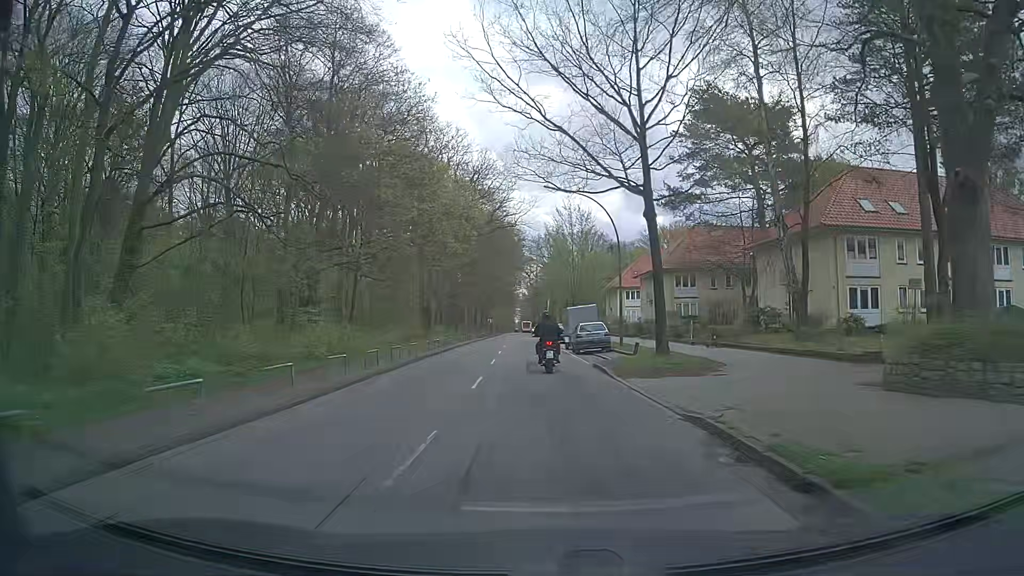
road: tertiary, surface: asphalt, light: Day
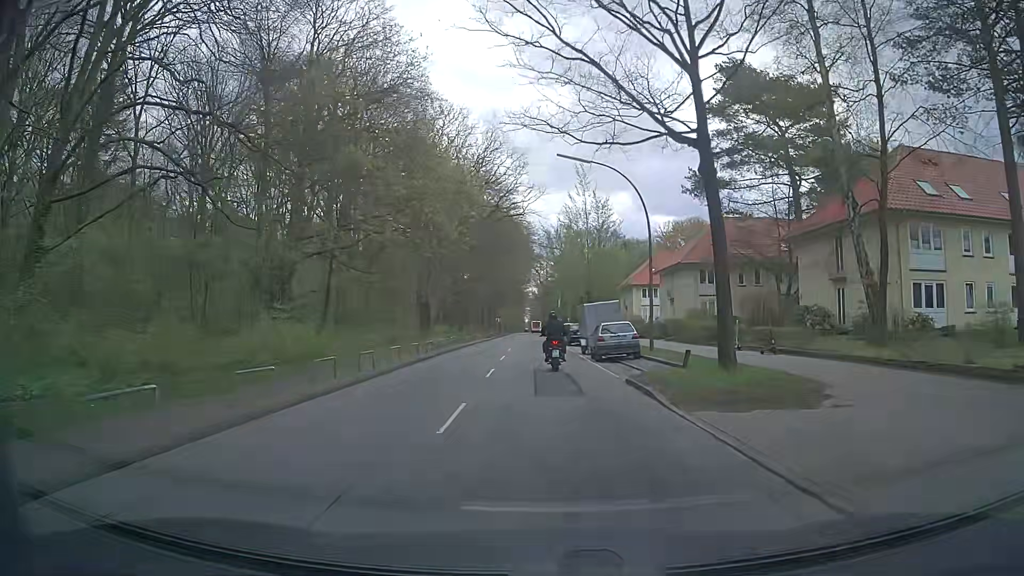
(-0.1, +6.2) m; 0°
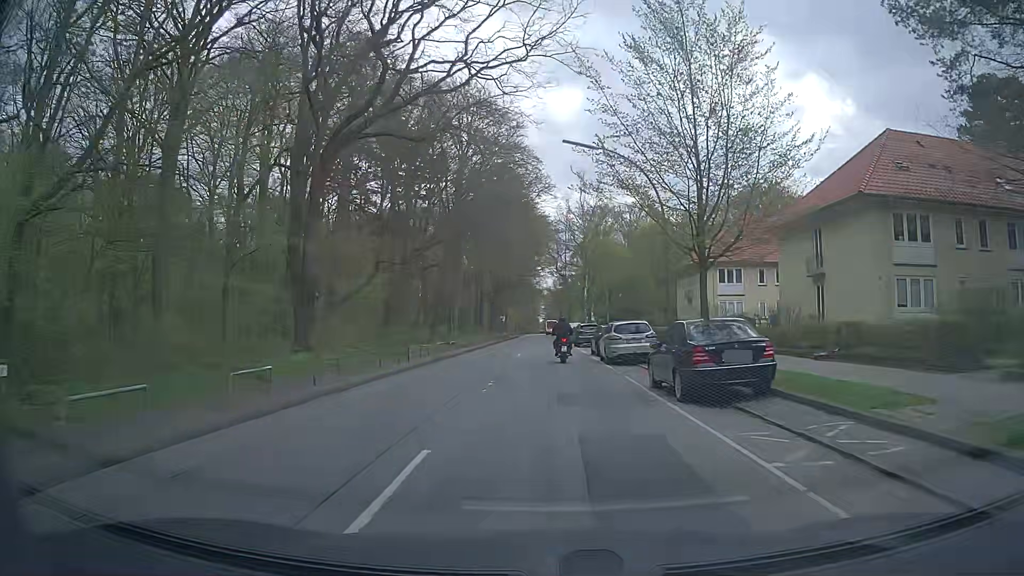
(-0.6, +32.3) m; -1°
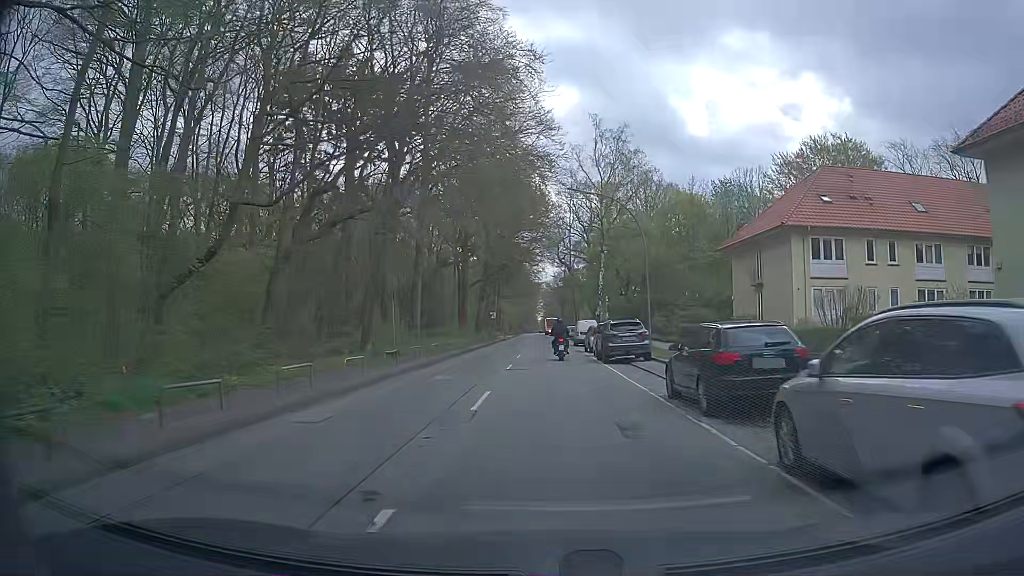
(-0.1, +20.5) m; -1°
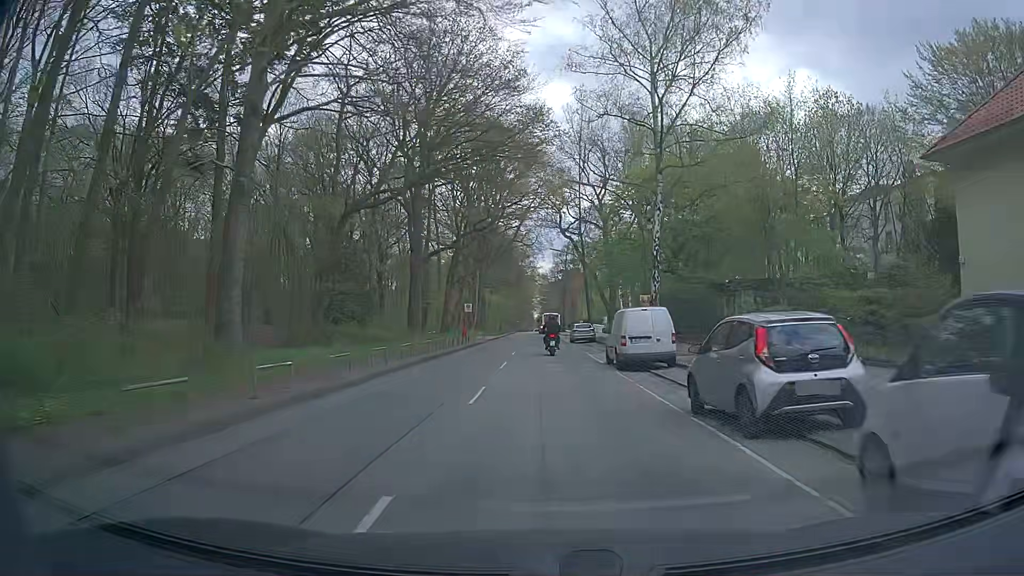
(+0.3, +28.2) m; +1°
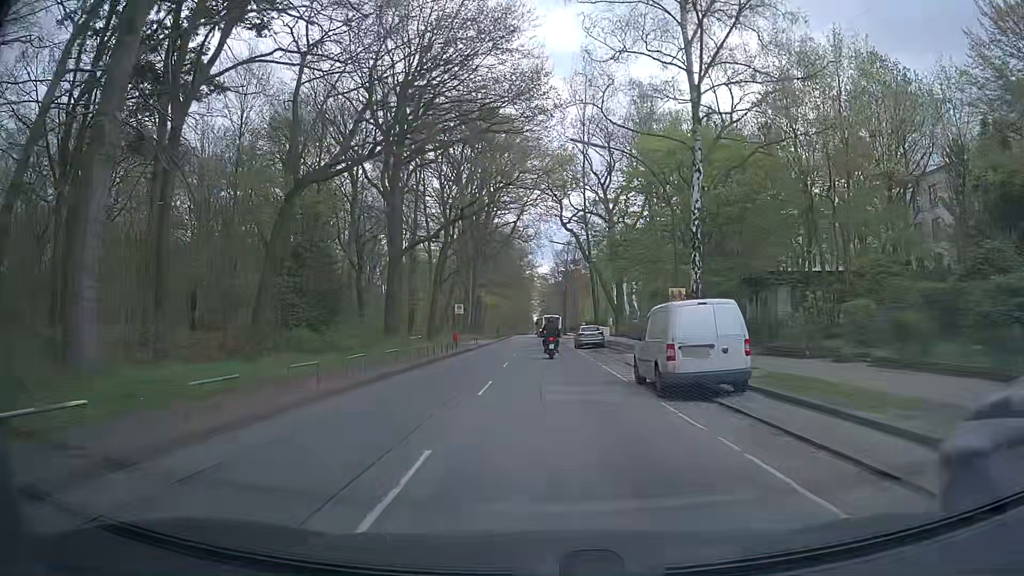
(0.0, +7.2) m; +1°
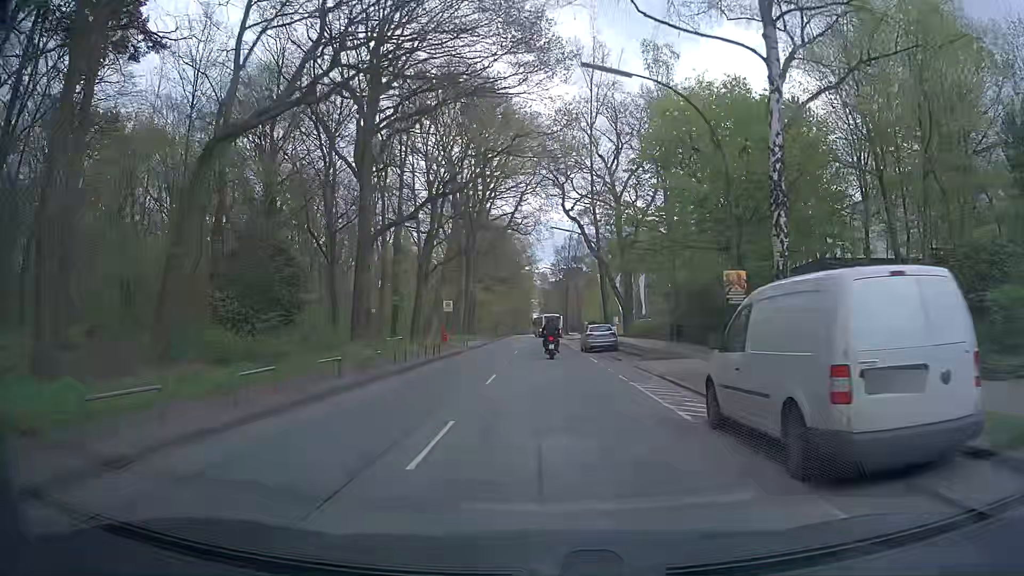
(-0.1, +7.2) m; -1°
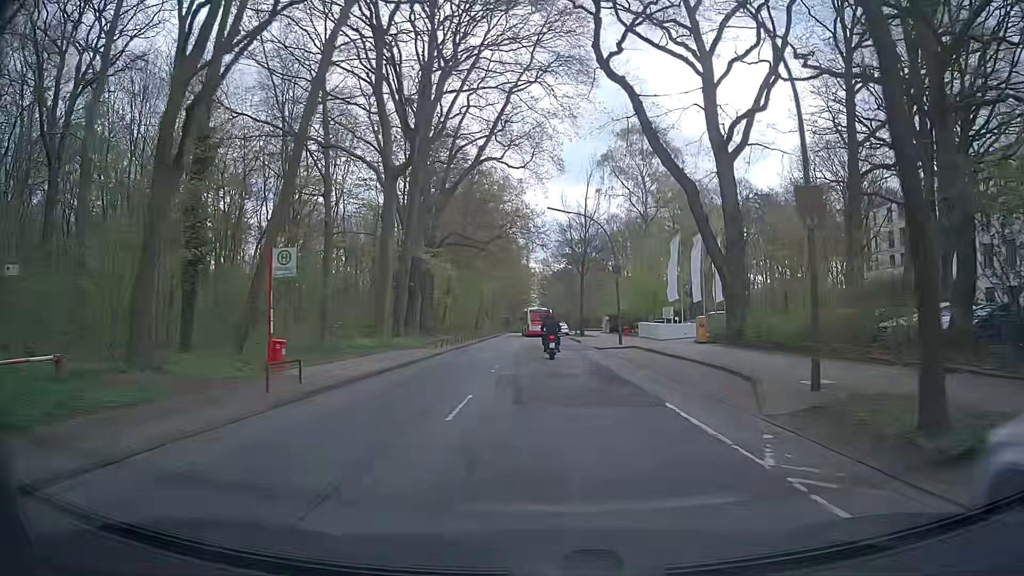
(-0.5, +34.7) m; 0°
(0, +10) (0, +20) (0, +30) (0, +40) (0, +50) (0, +60) (0, +70) (-1, +80) (-1, +90) (-1, +100) m
